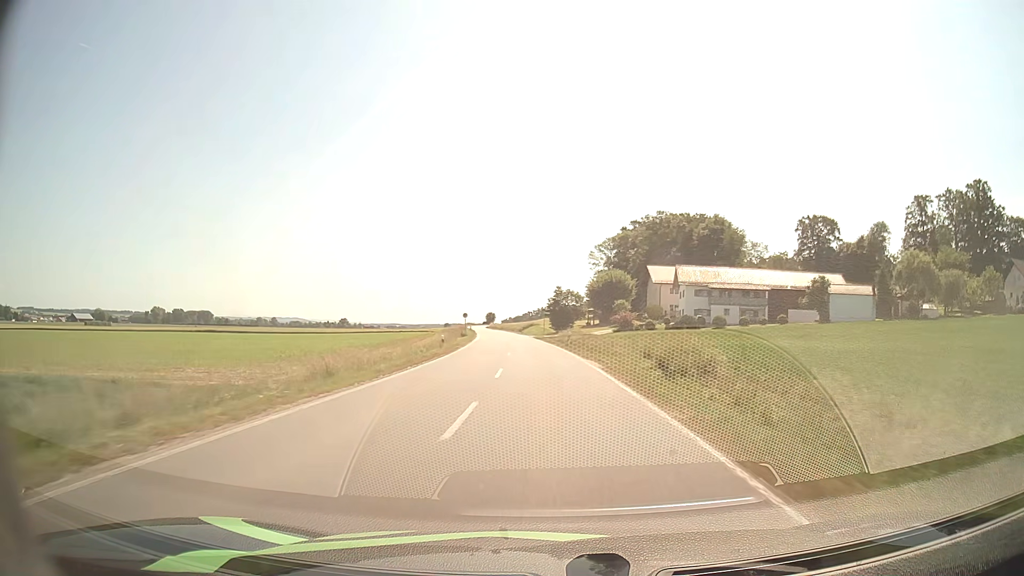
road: secondary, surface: asphalt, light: Day
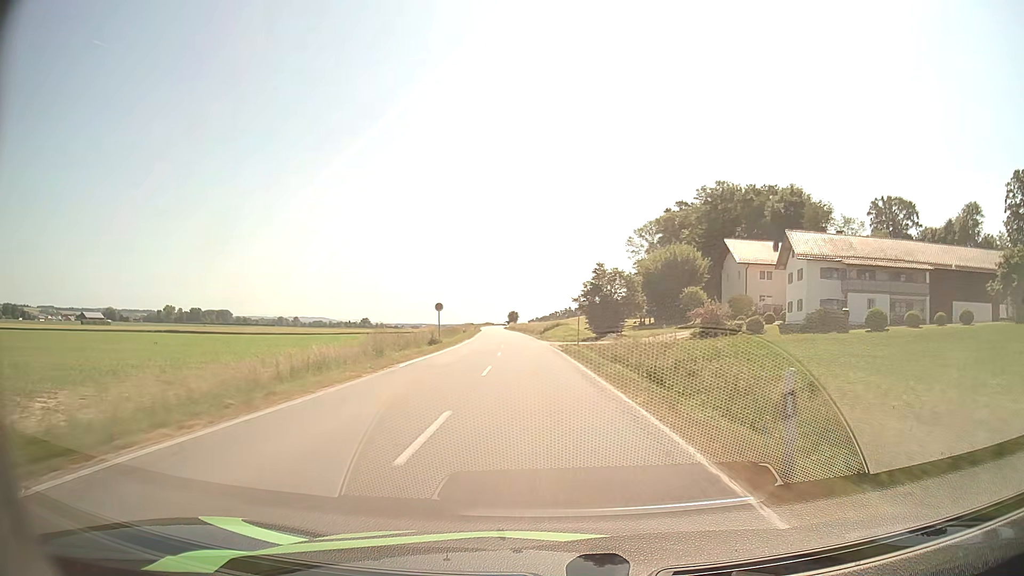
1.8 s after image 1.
(-0.6, +36.4) m; -2°
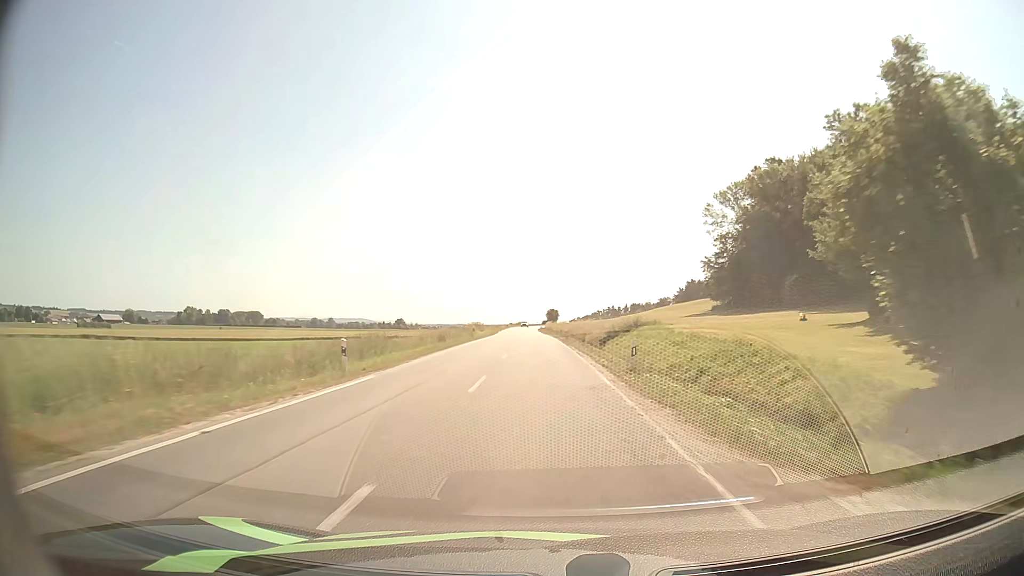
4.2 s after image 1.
(-1.7, +49.8) m; -3°
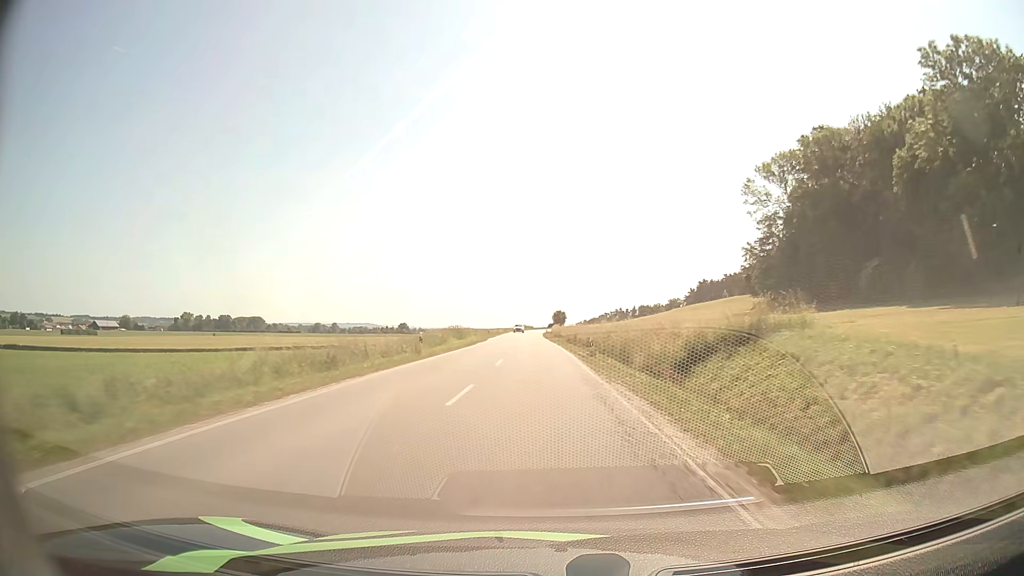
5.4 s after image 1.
(-0.1, +25.1) m; 0°
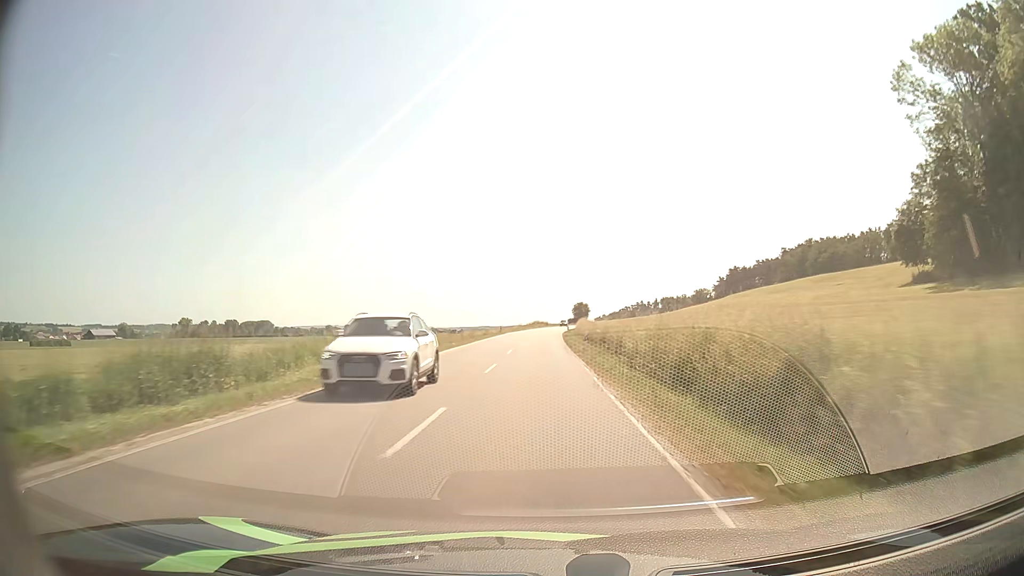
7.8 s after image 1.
(-0.6, +49.9) m; -1°
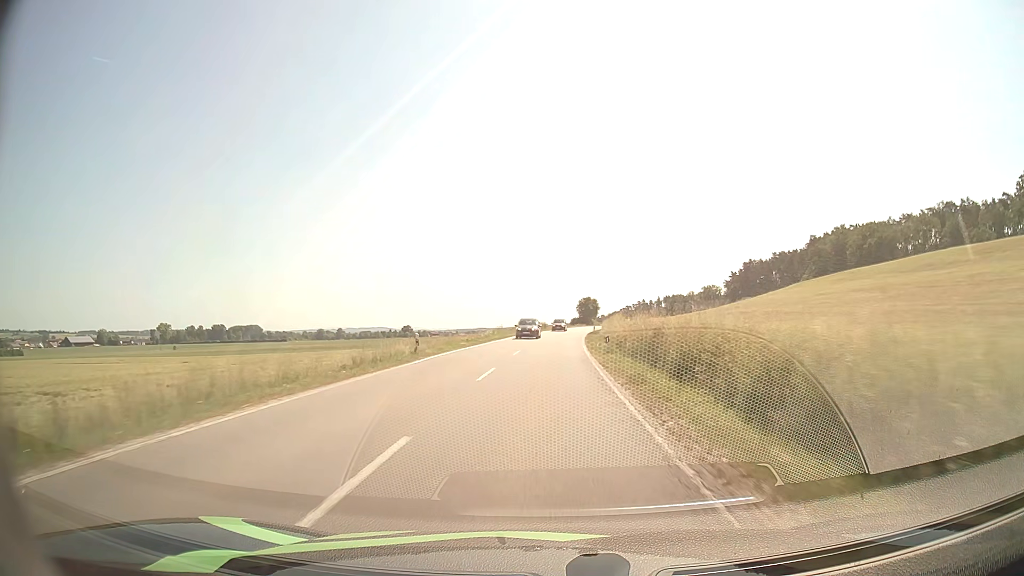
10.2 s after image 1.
(-0.4, +48.9) m; 0°
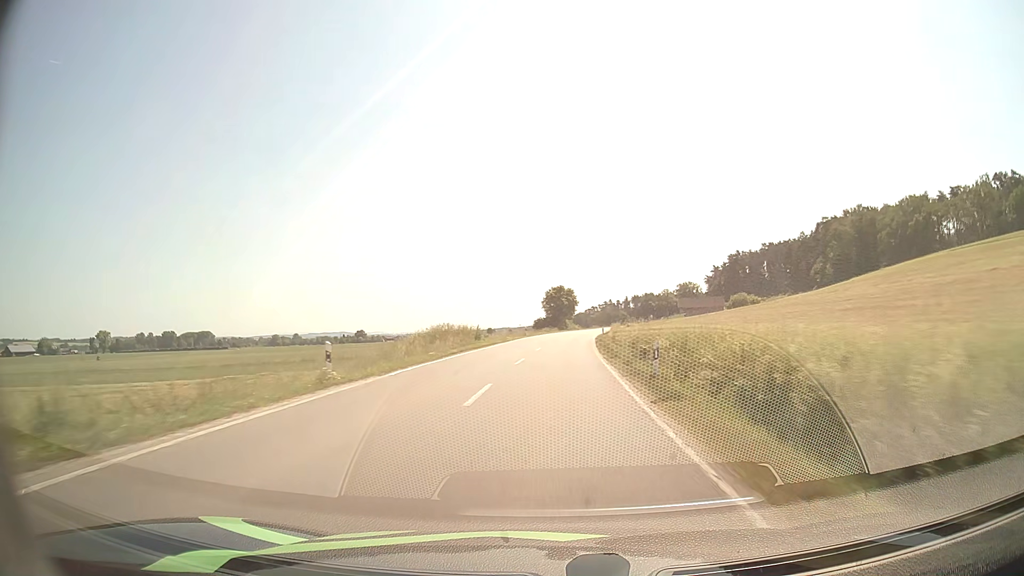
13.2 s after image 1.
(+1.6, +61.0) m; +3°
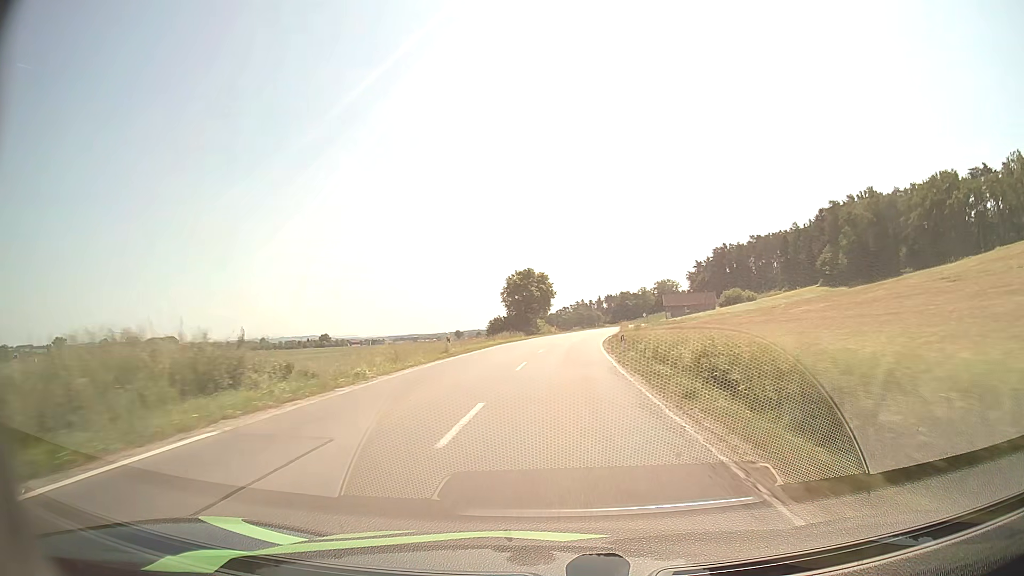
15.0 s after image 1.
(+0.8, +37.2) m; +2°
(0, +10) (0, +20) (+1, +30) (+2, +40) (+2, +50) (+3, +60) (+5, +70) (+6, +80) (+8, +90) (+10, +99) m
